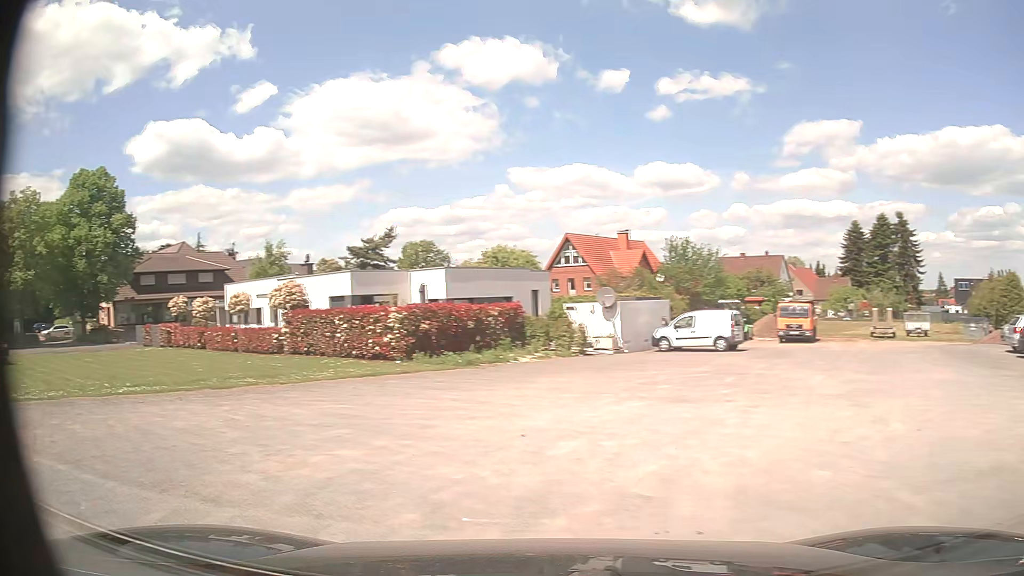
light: Day
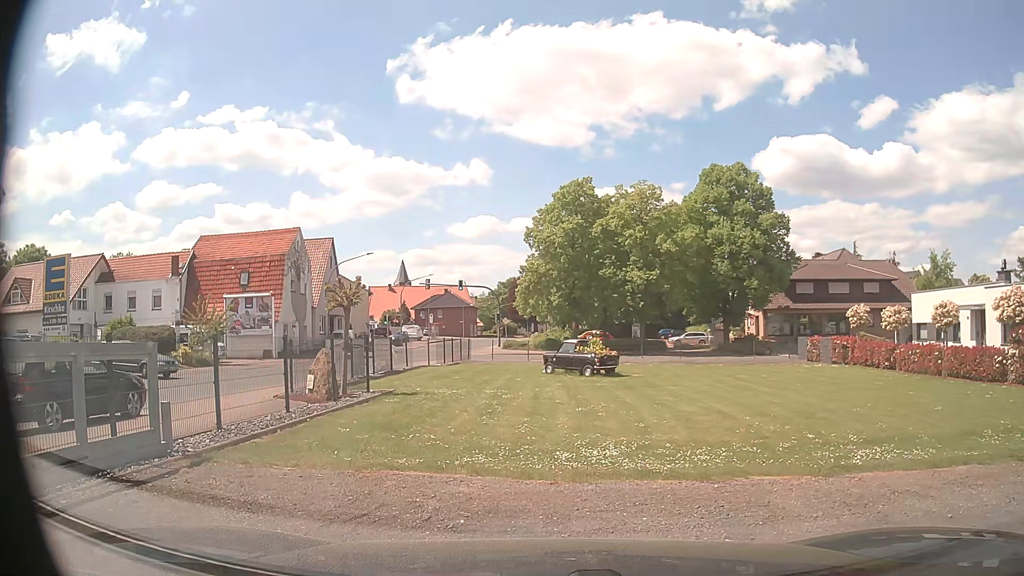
(-3.7, +6.0) m; -53°
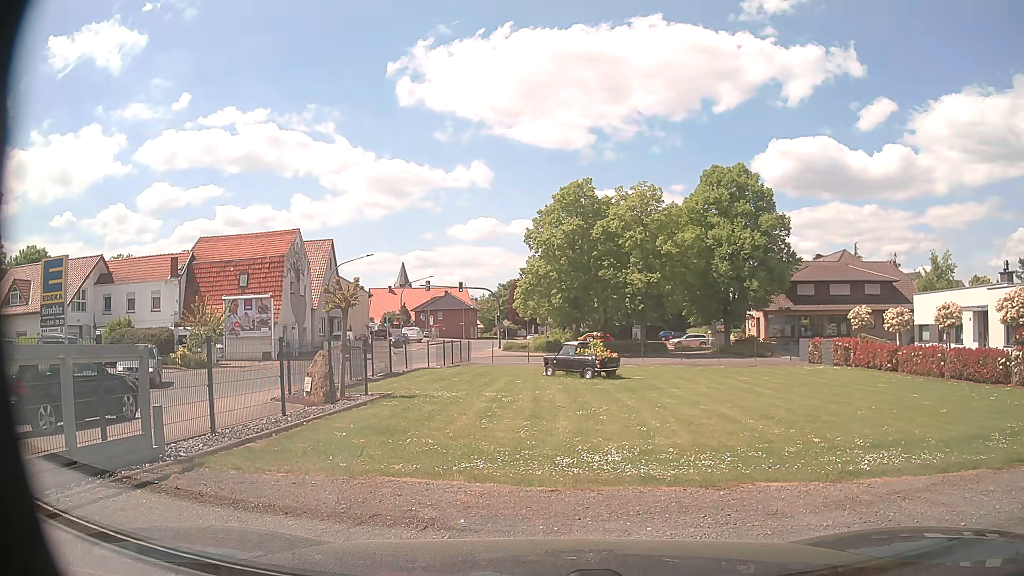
(0.0, +0.3) m; 0°
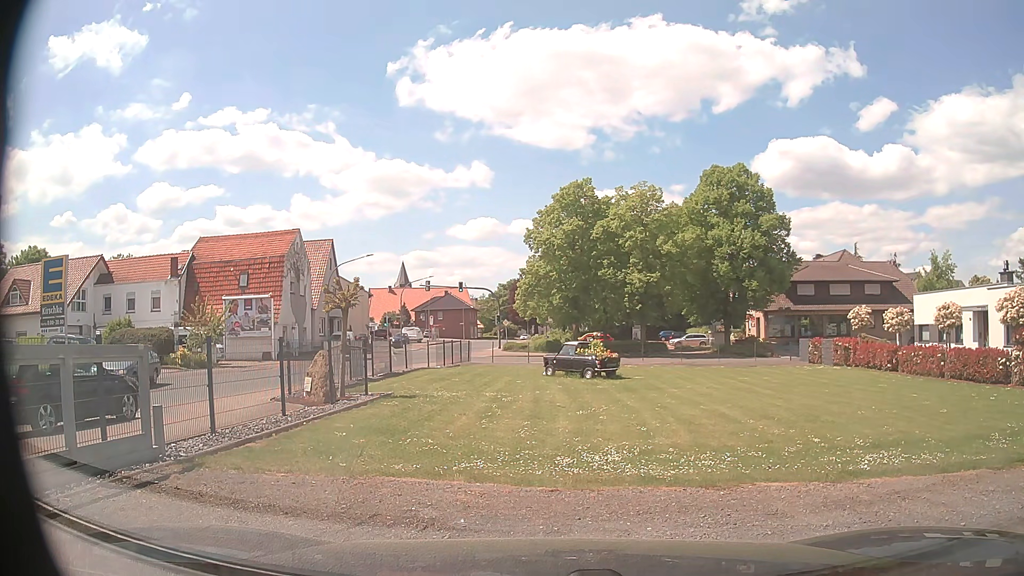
(0.0, 0.0) m; 0°
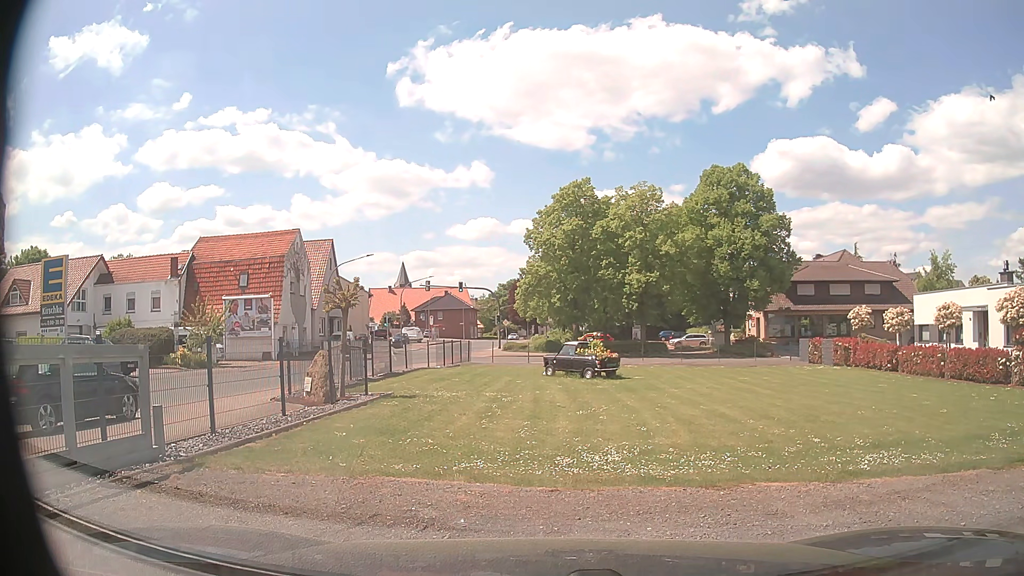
(0.0, 0.0) m; 0°
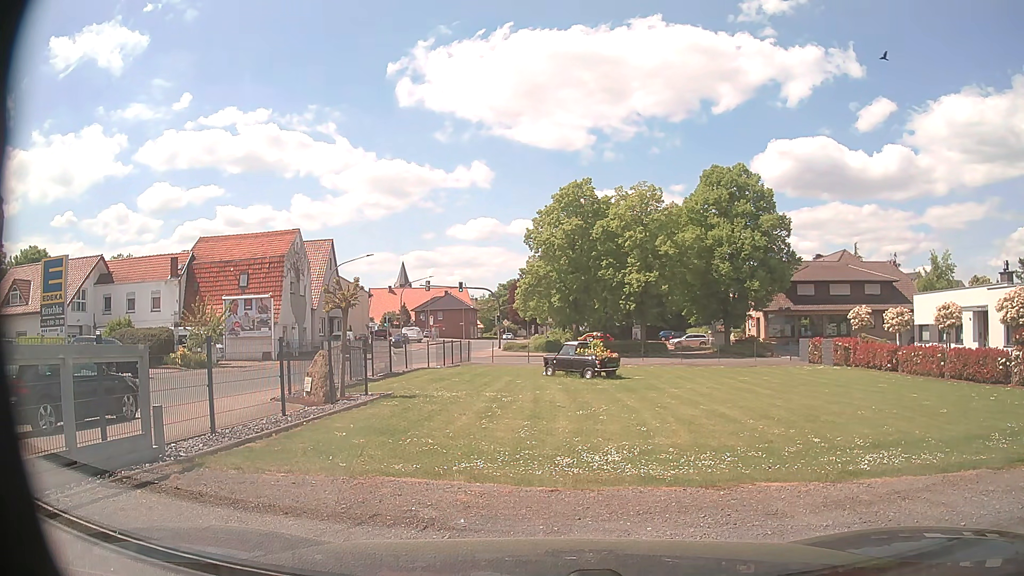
(0.0, 0.0) m; 0°
